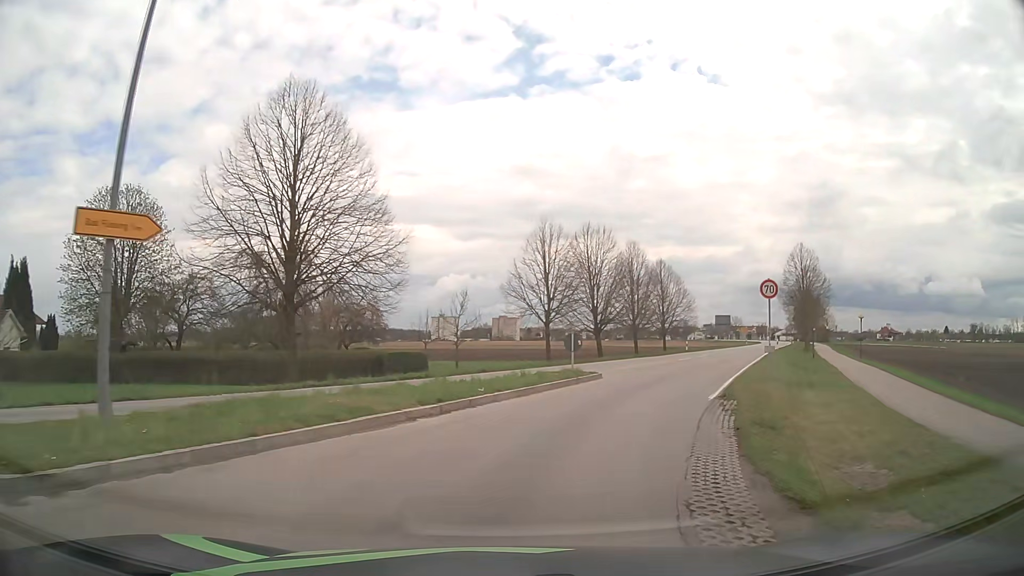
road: tertiary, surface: asphalt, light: Day
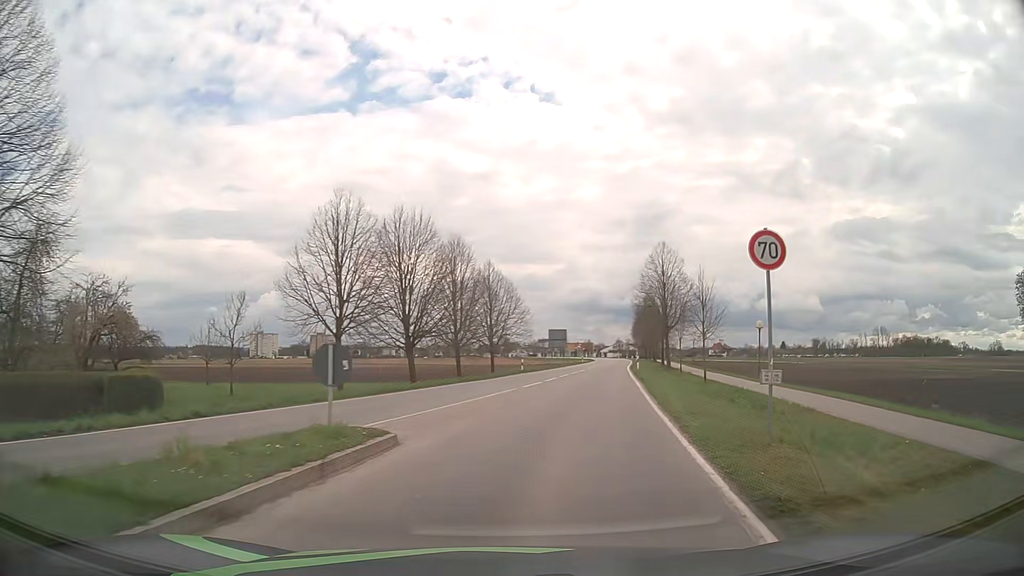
(+1.6, +11.7) m; +15°
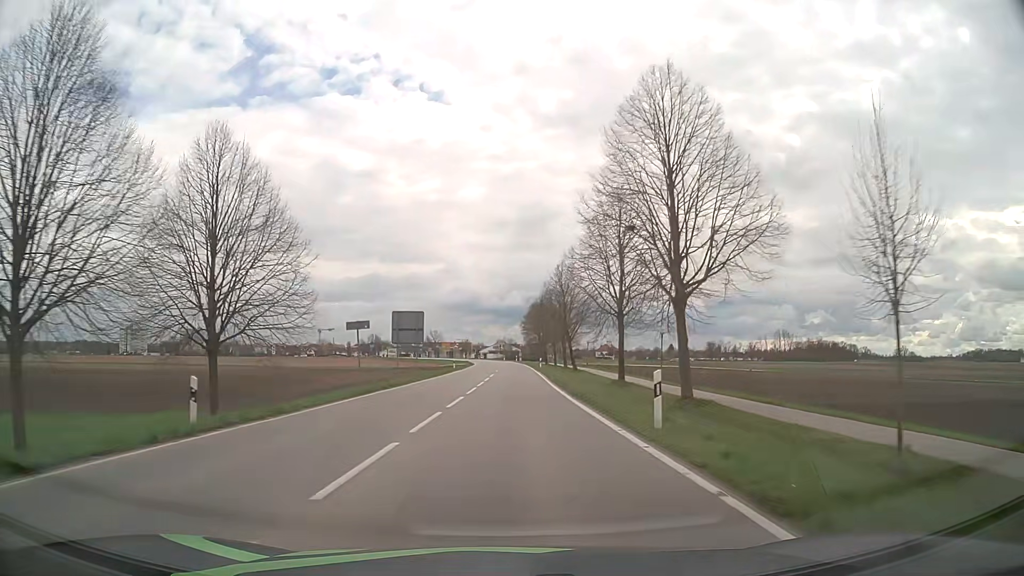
(+5.0, +37.4) m; +11°
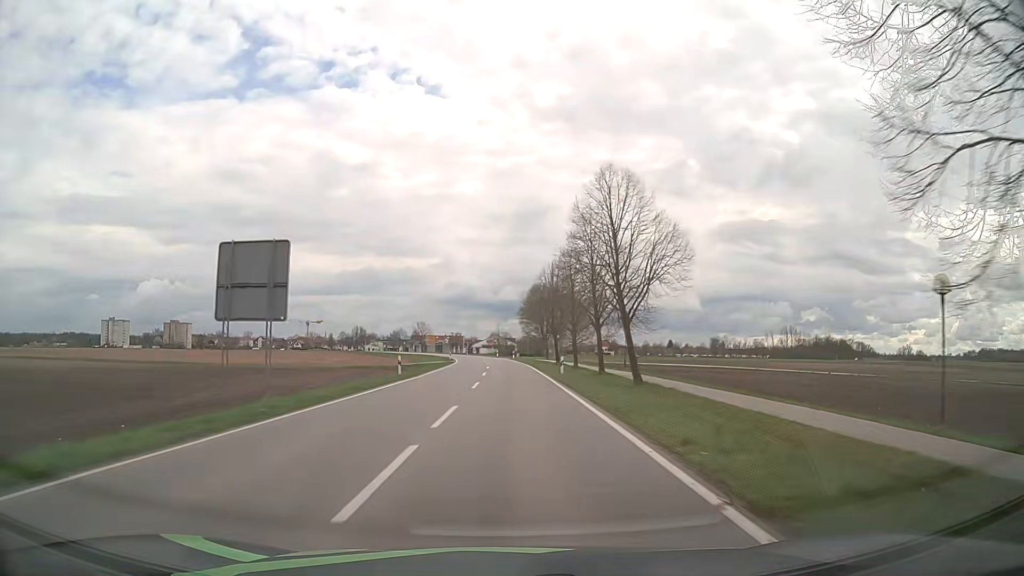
(+0.2, +29.3) m; 0°
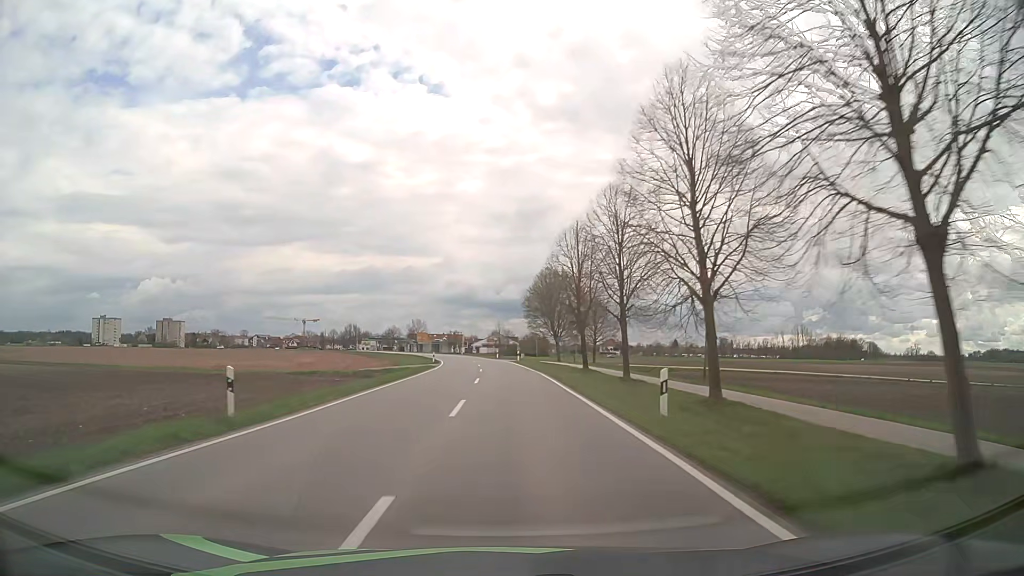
(+0.1, +21.0) m; 0°
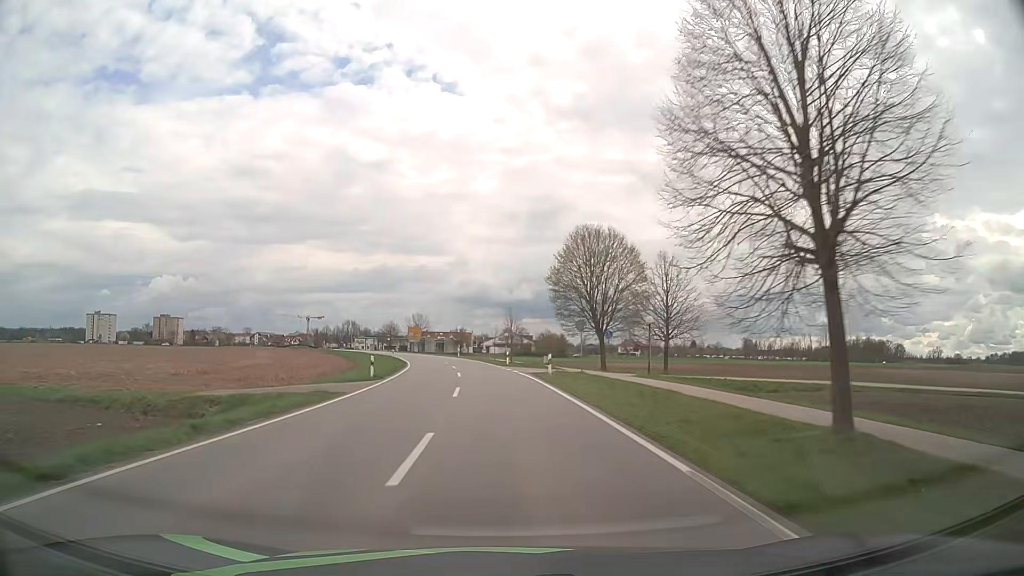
(-0.1, +32.6) m; -1°
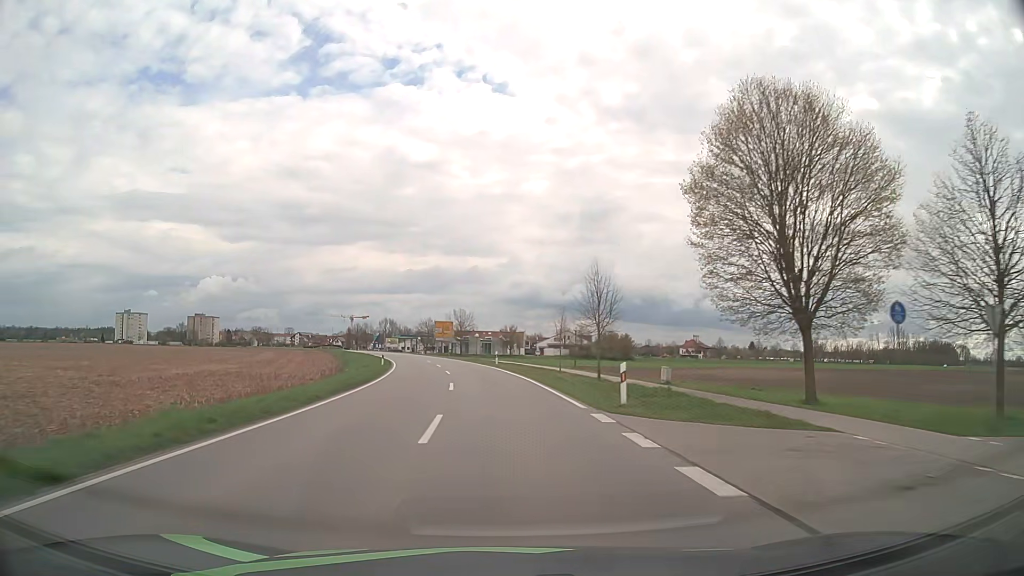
(-1.0, +33.5) m; -4°
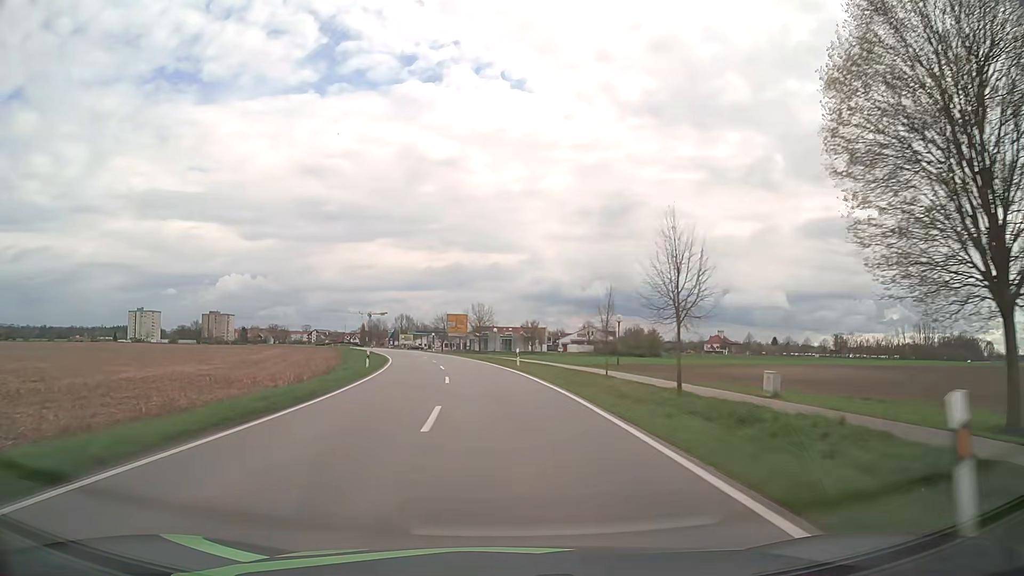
(-0.1, +11.2) m; -2°
(0, +10) (-1, +20) (-1, +30) (-3, +40) (-4, +50) (-6, +60) (-8, +69) (-10, +79) (-13, +89) (-15, +98) m
